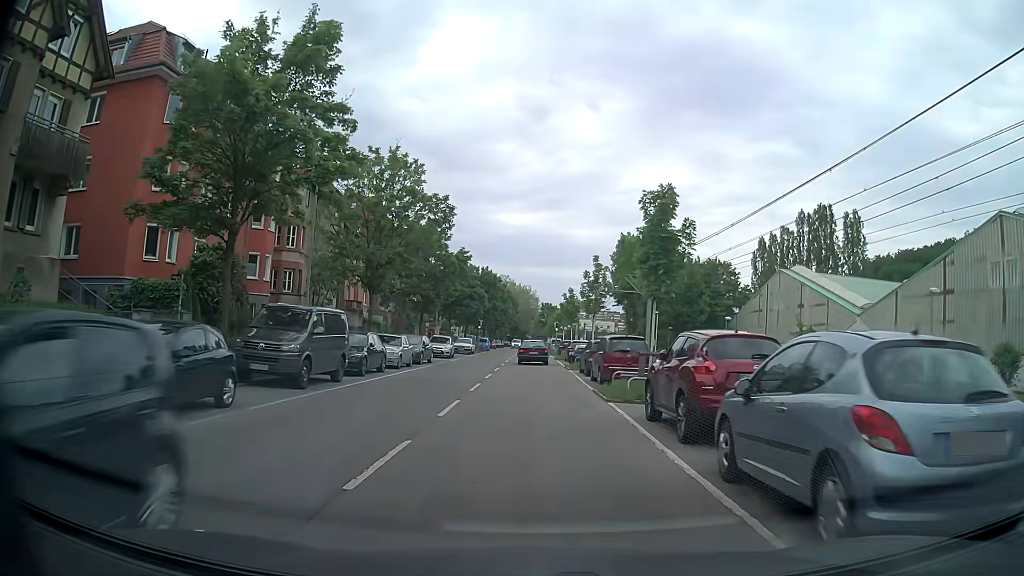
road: secondary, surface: asphalt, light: Day
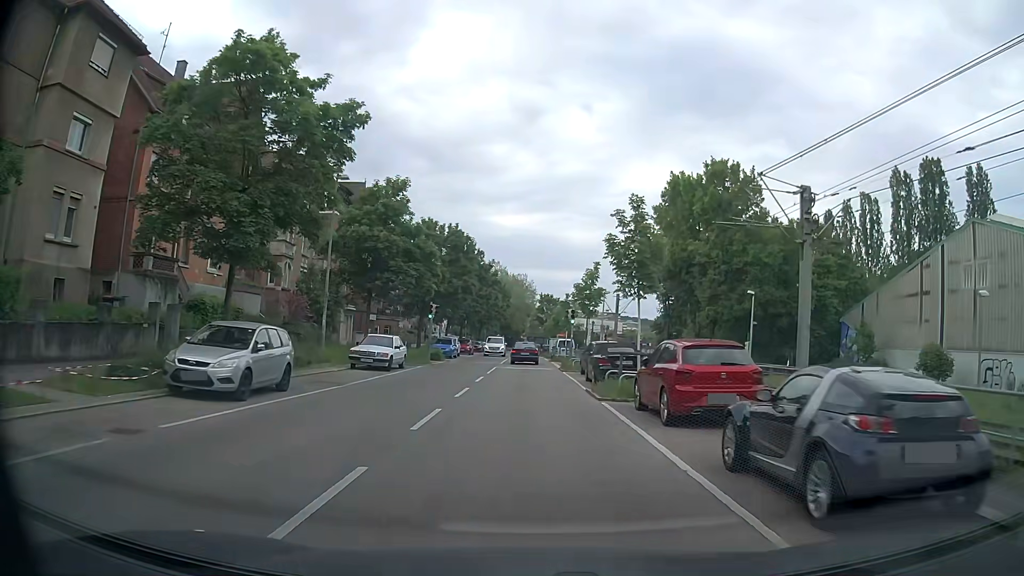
(+0.2, +32.7) m; +1°
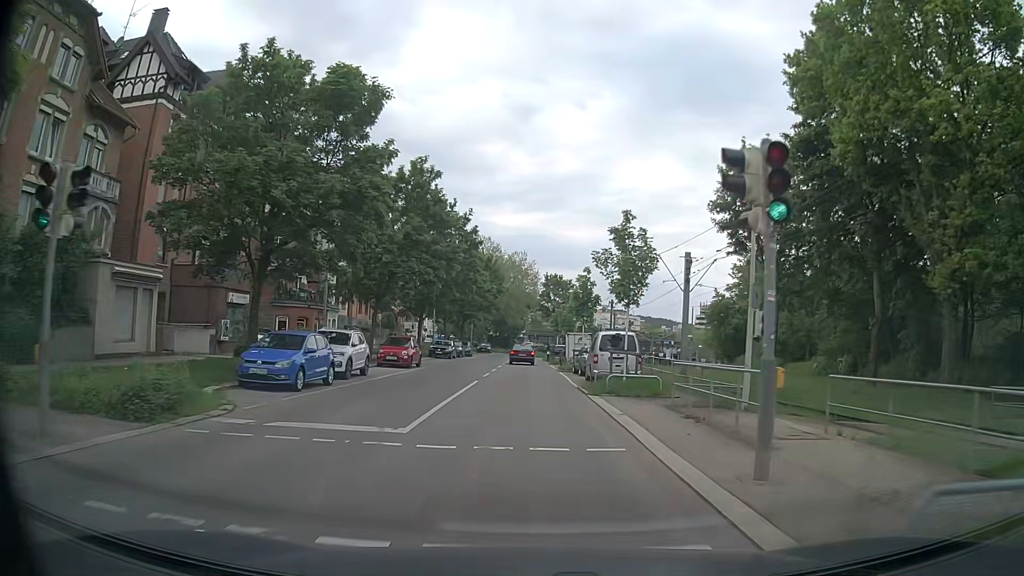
(-0.2, +32.4) m; -1°
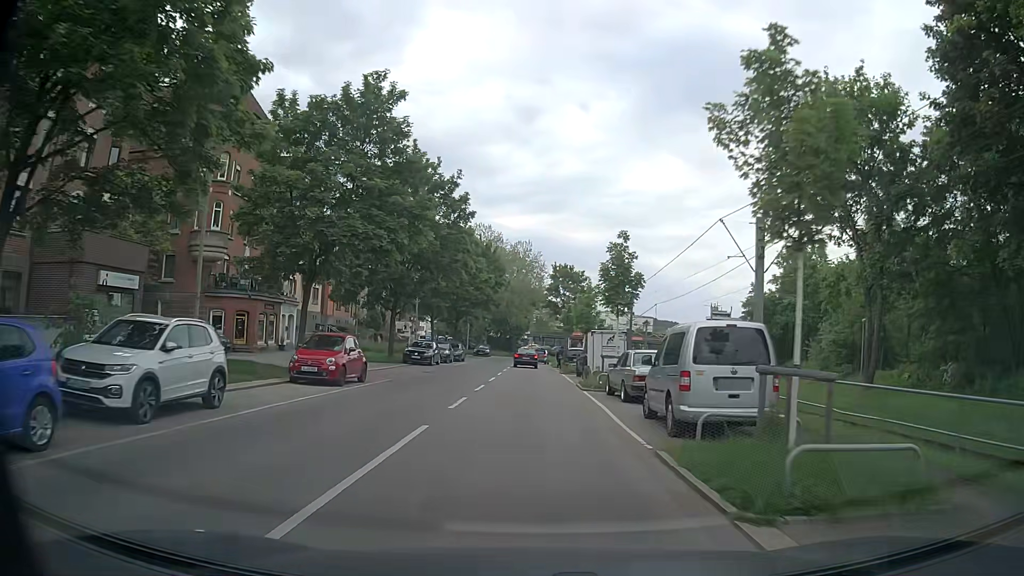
(-0.1, +12.4) m; -1°
